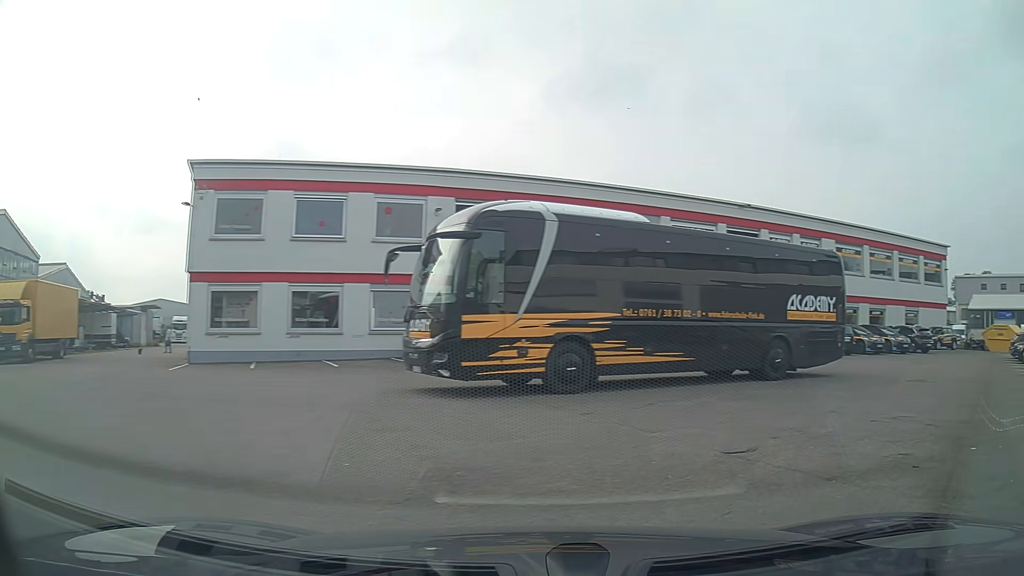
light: Day
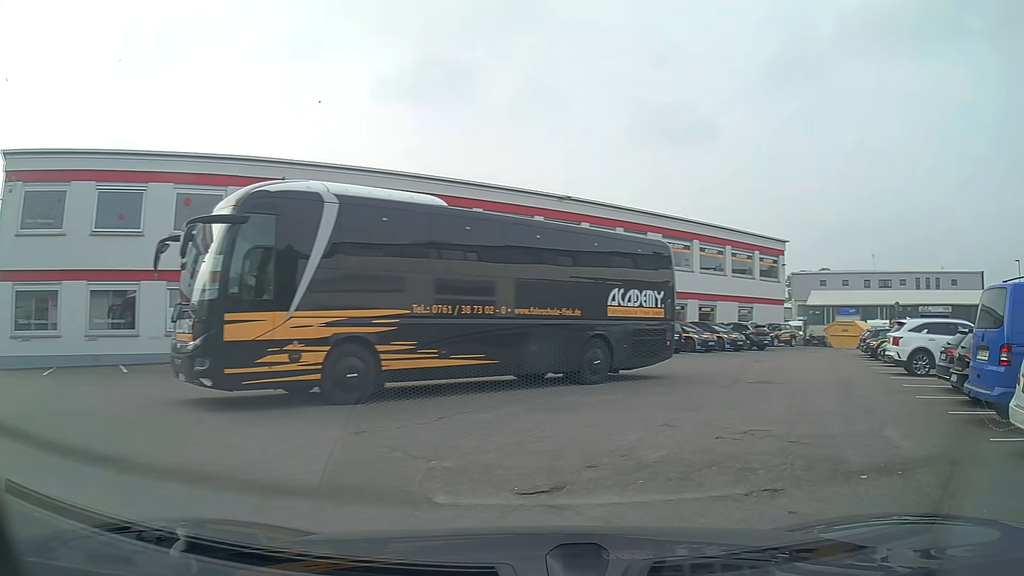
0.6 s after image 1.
(+0.3, +1.9) m; +16°
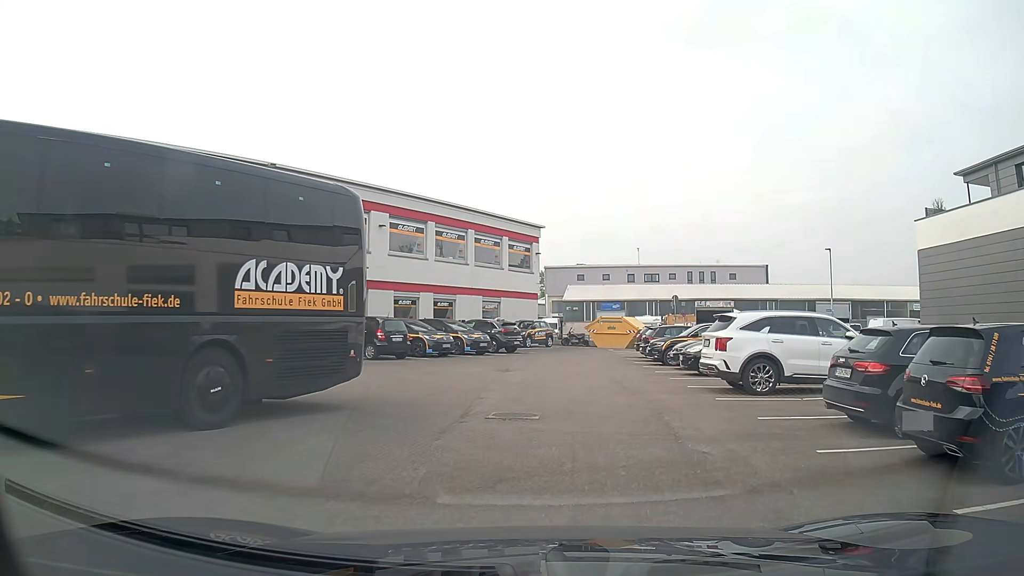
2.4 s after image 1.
(+1.5, +6.7) m; +20°
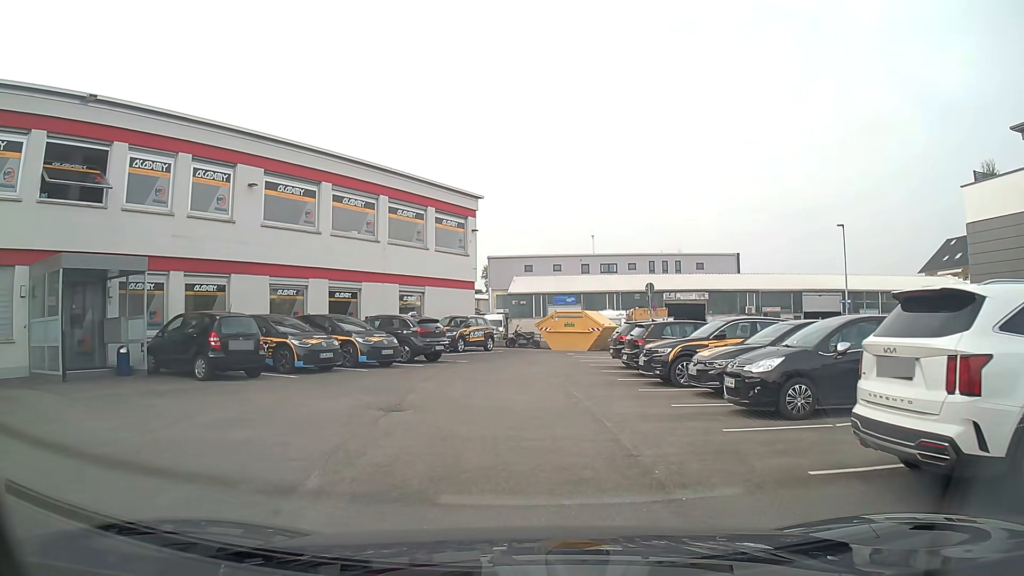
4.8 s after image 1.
(+0.4, +9.5) m; +5°
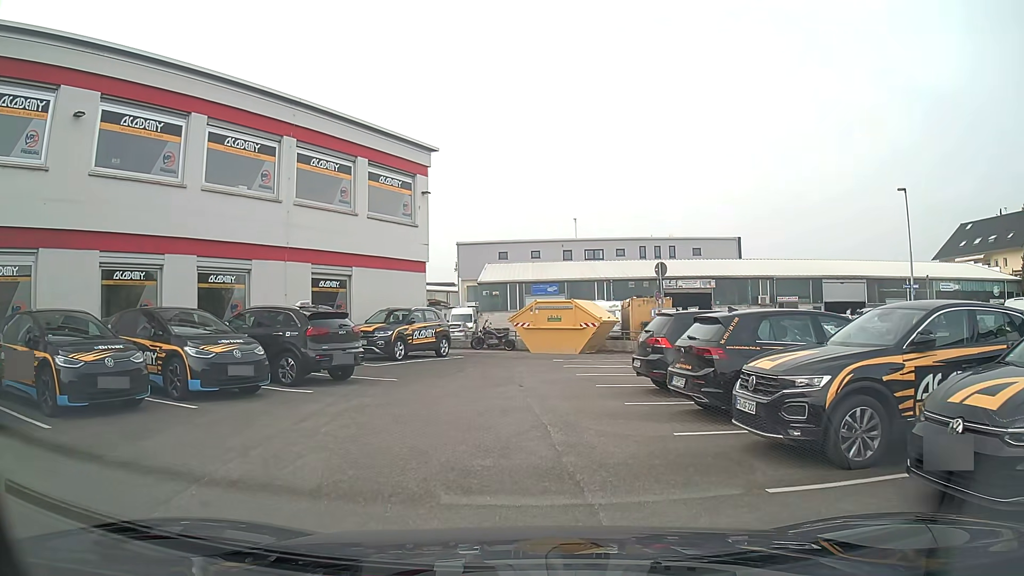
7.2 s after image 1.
(0.0, +8.8) m; +1°
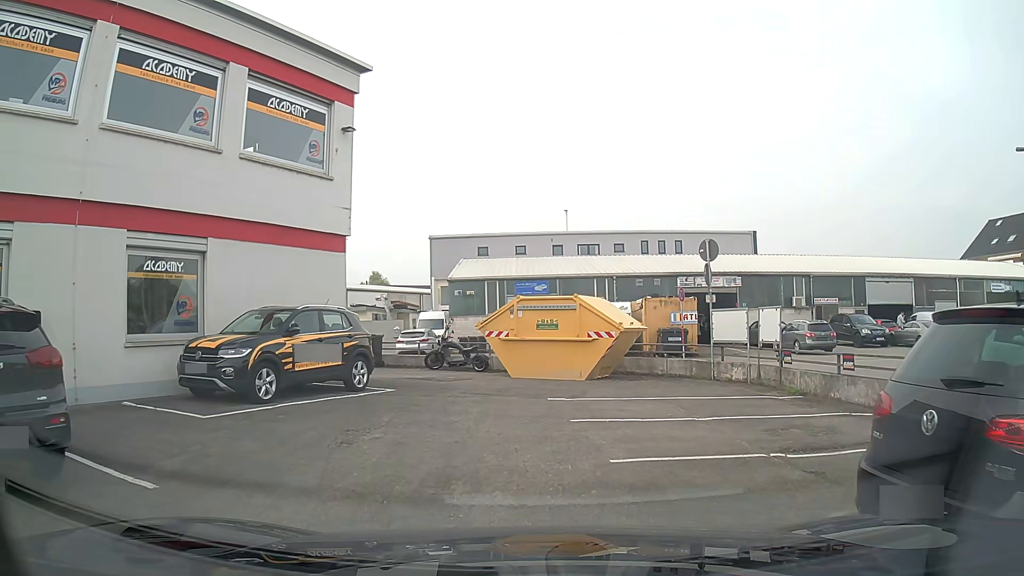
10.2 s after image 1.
(+0.1, +9.2) m; 0°
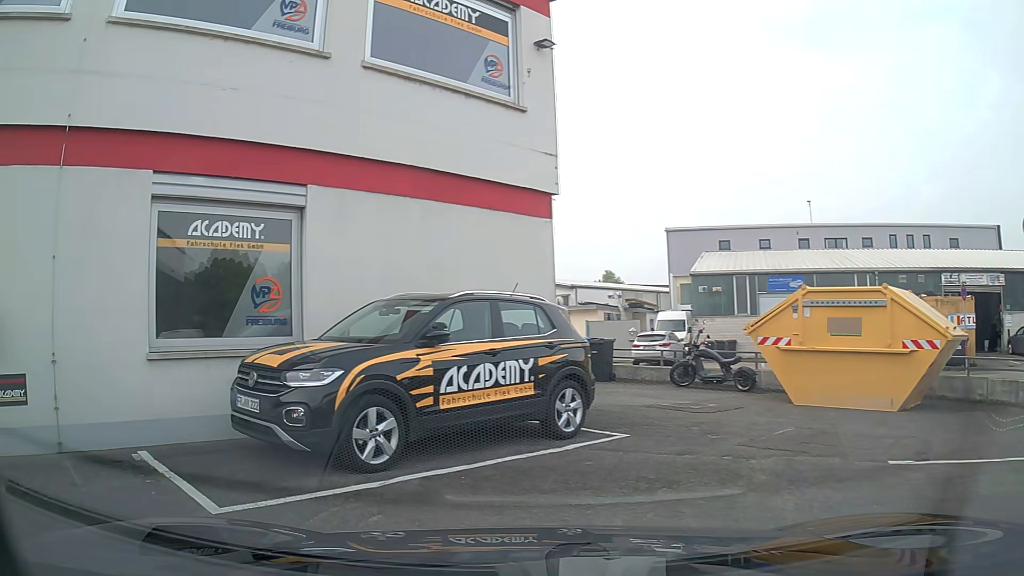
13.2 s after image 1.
(-0.3, +5.3) m; -19°
